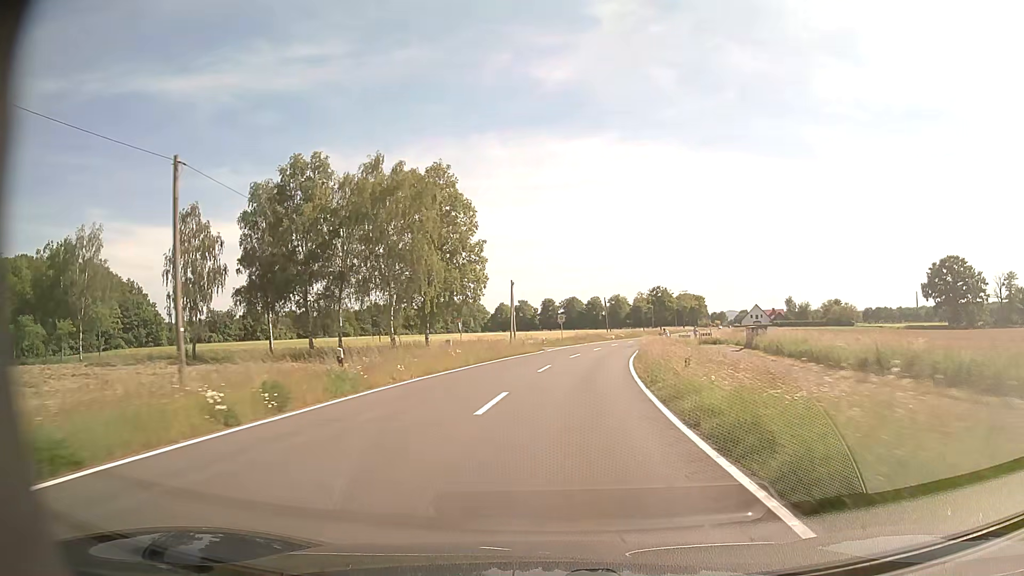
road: tertiary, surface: asphalt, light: Day
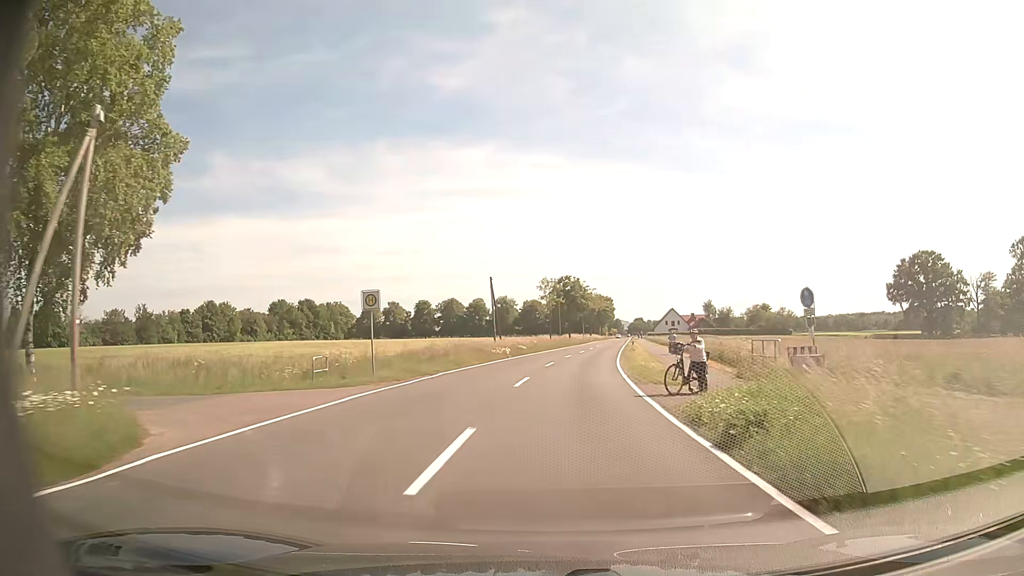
(+3.3, +40.8) m; +10°
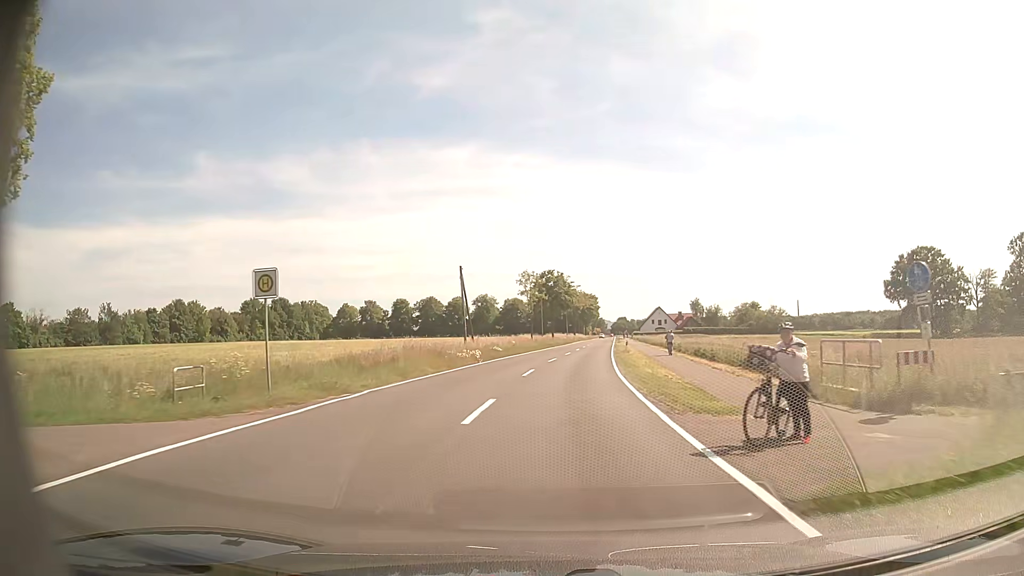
(+0.1, +7.7) m; +2°
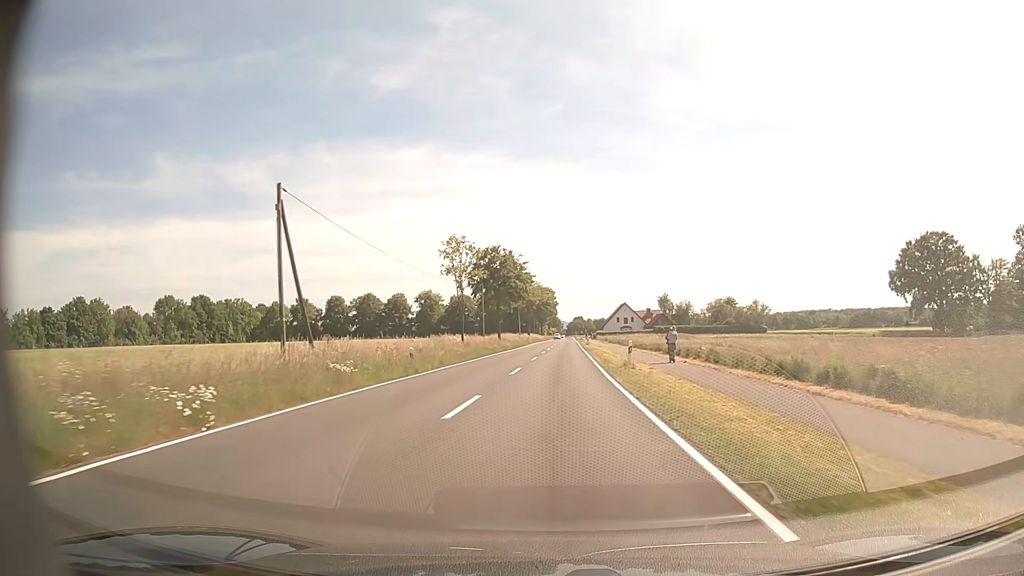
(+0.8, +23.9) m; +4°
(0, +10) (0, +20) (0, +30) (+1, +40) (+1, +50) (+2, +60) (+2, +70) (+2, +80) (+3, +90) (+3, +100) m
